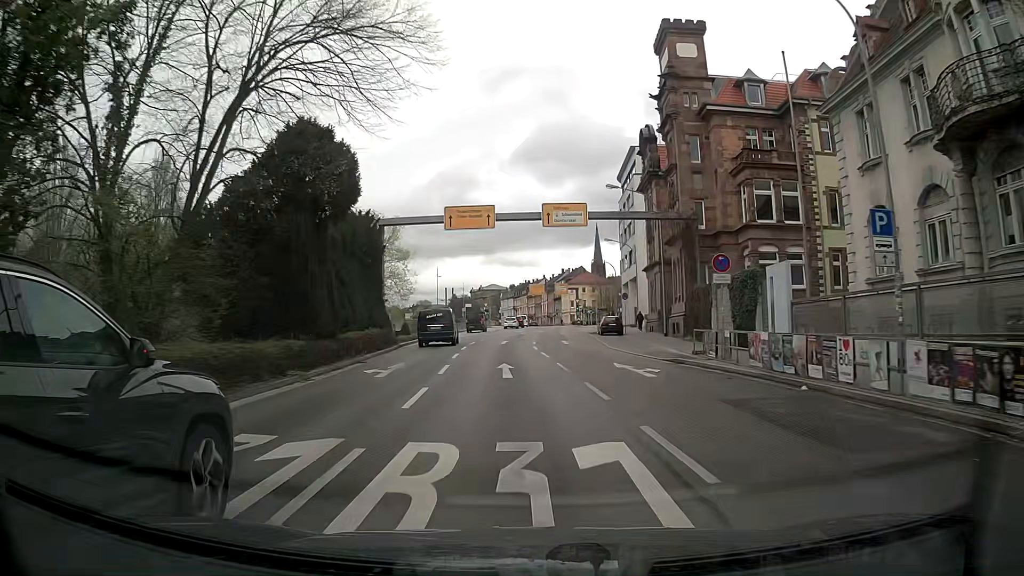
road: primary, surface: asphalt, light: Day
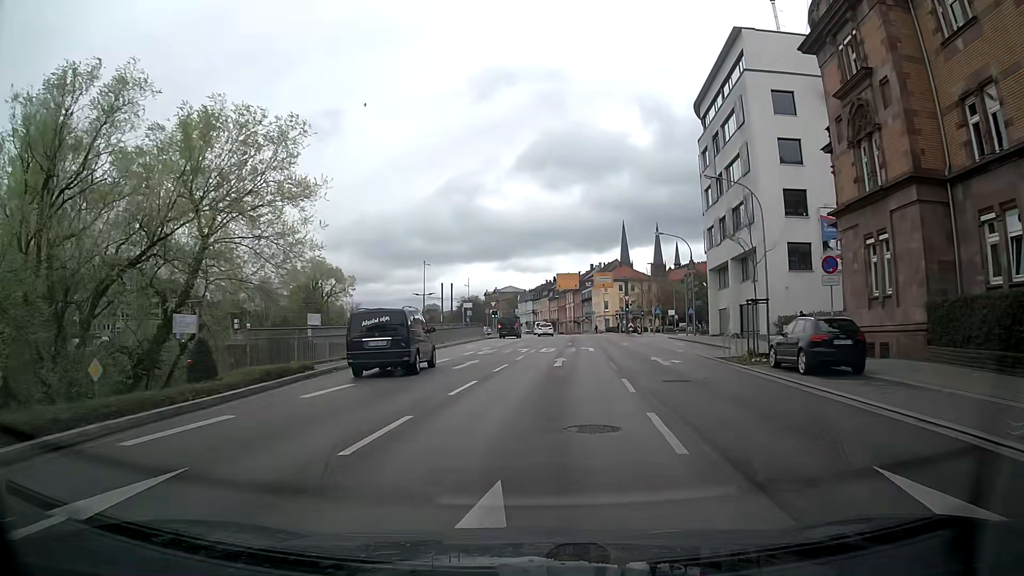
(-1.0, +34.8) m; -2°
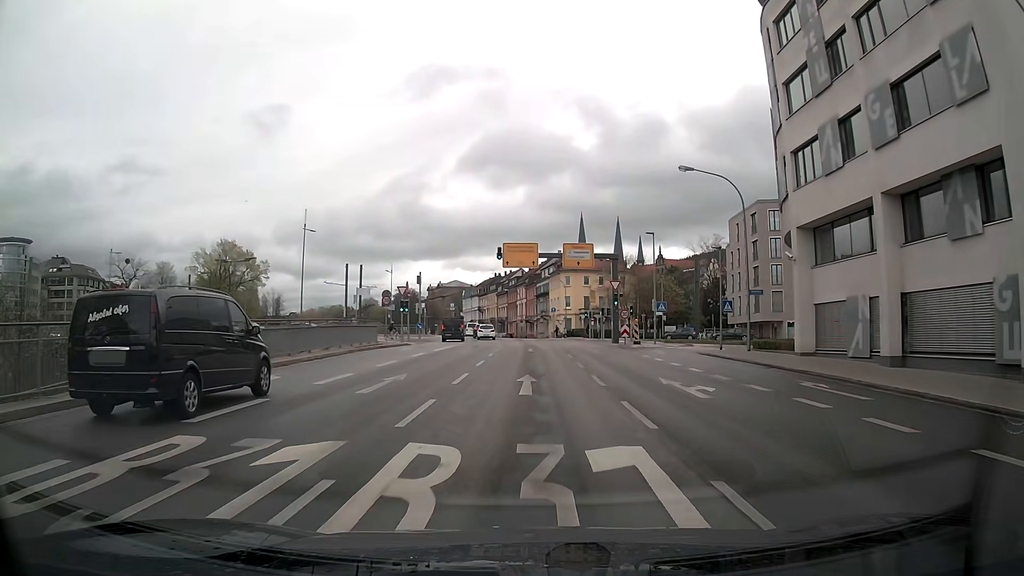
(+1.5, +28.2) m; +5°
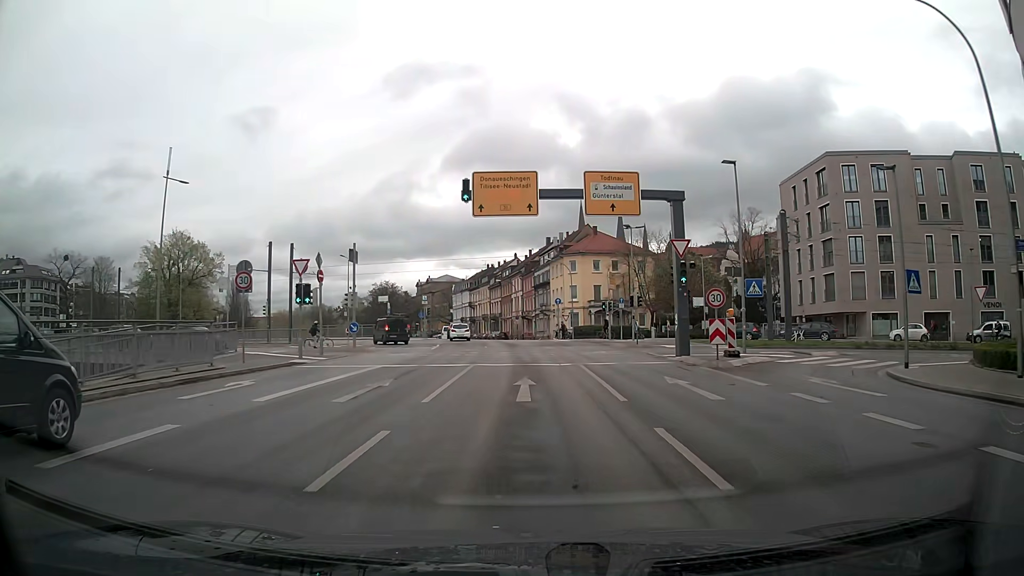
(-0.2, +21.4) m; 0°
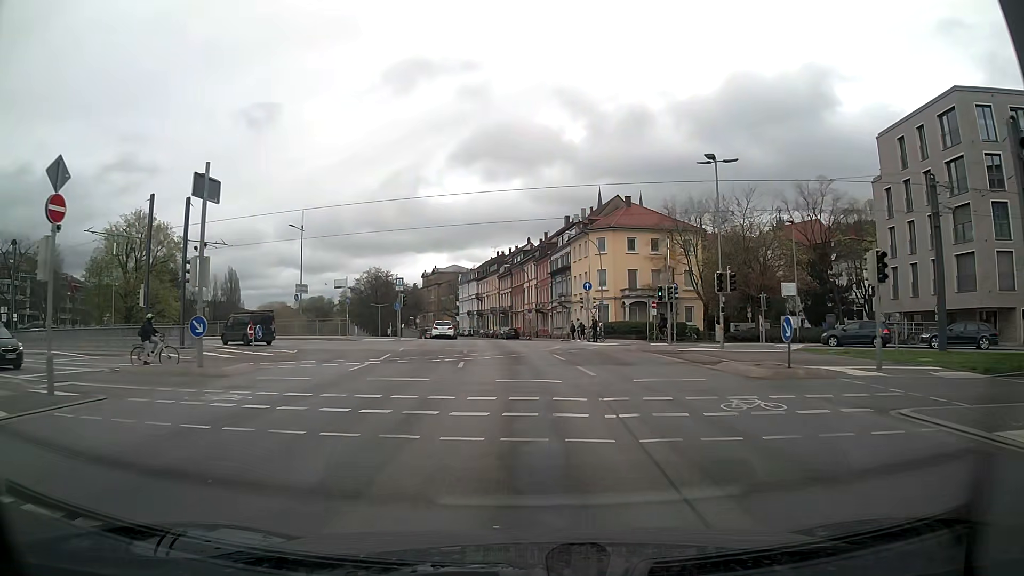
(-0.3, +19.5) m; -2°
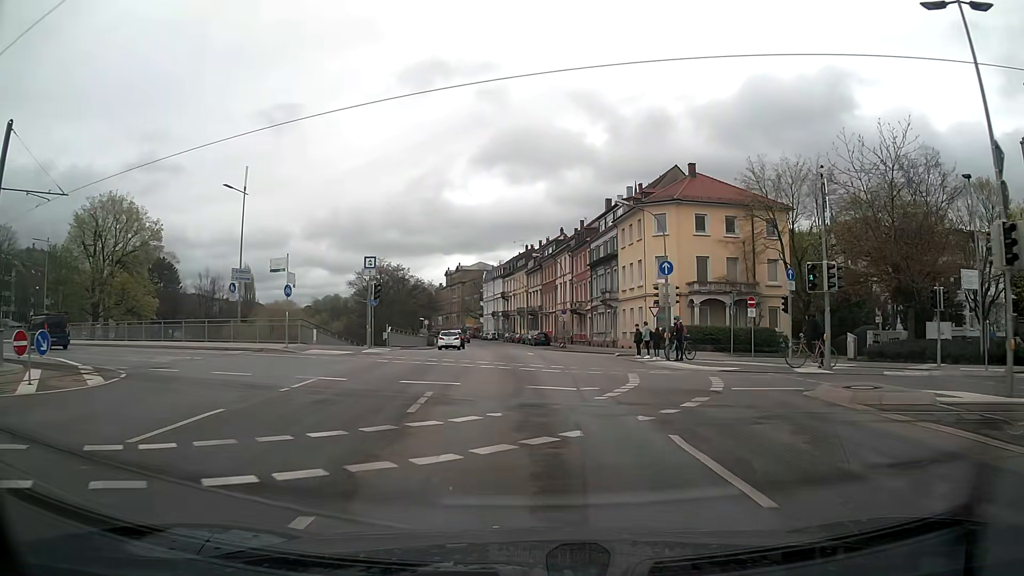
(-0.4, +17.1) m; -3°
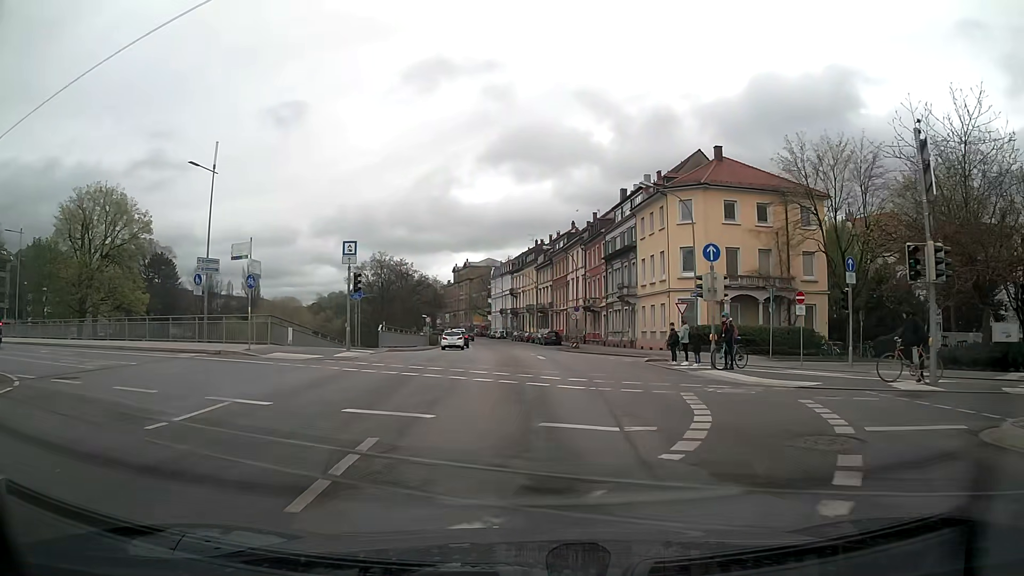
(0.0, +5.4) m; 0°
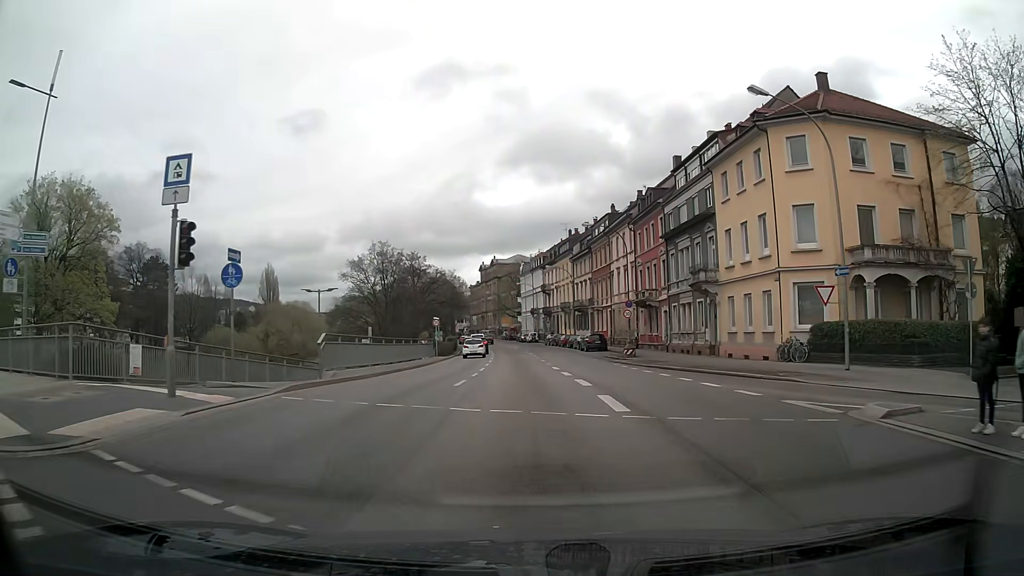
(-0.4, +16.0) m; -3°
(0, +10) (-1, +20) (-2, +30) (-3, +40) (-4, +50) (-5, +60) (-6, +70) (-7, +80) (-8, +90) (-9, +100) m
